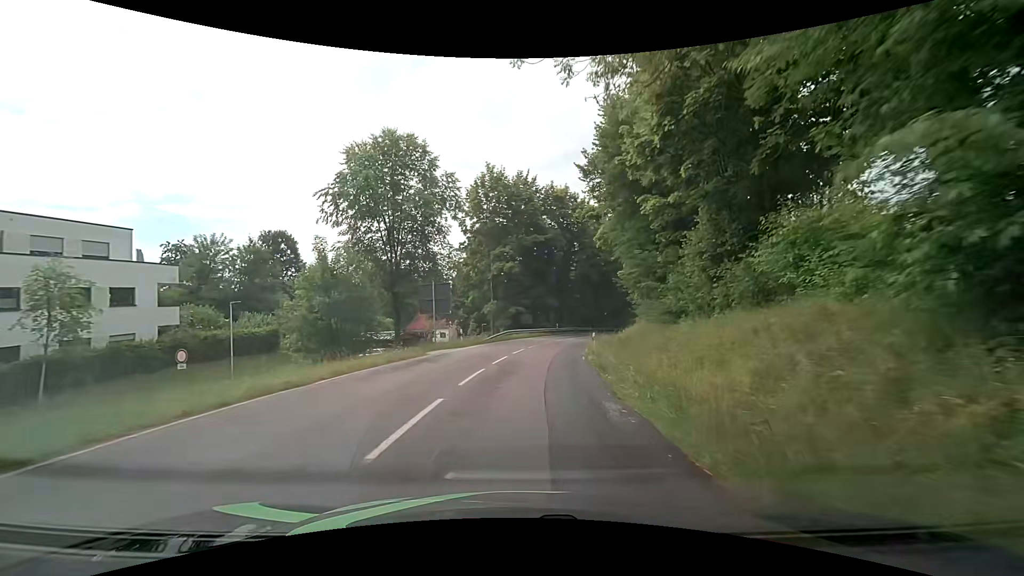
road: tertiary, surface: asphalt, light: Day
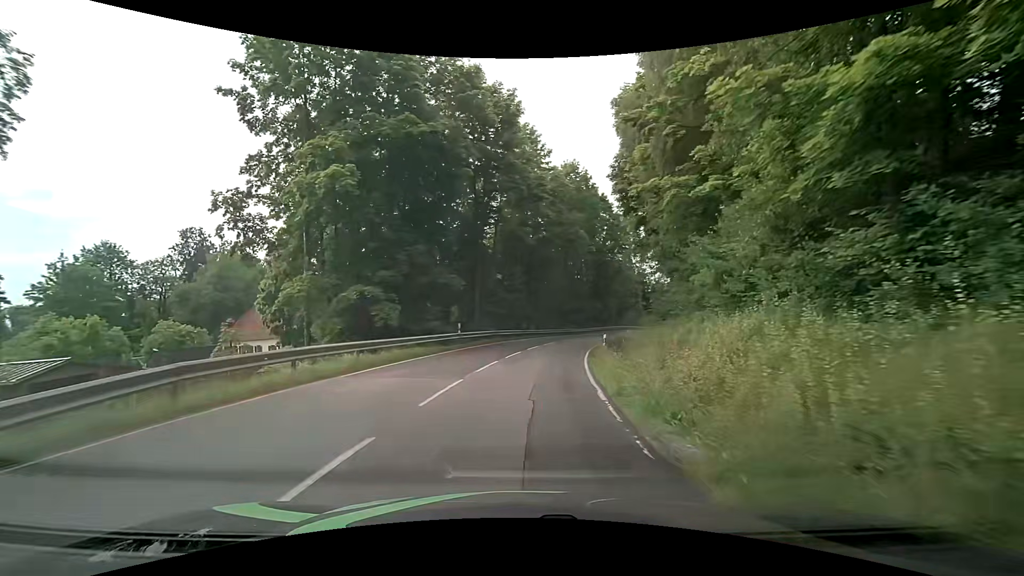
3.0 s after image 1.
(+2.9, +33.3) m; +10°
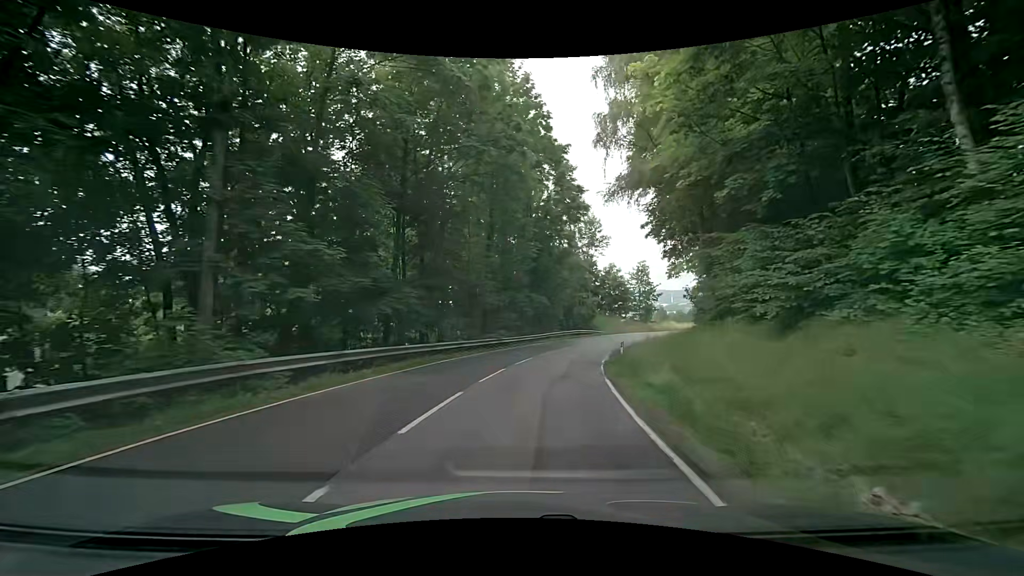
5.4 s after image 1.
(+1.8, +26.1) m; +9°
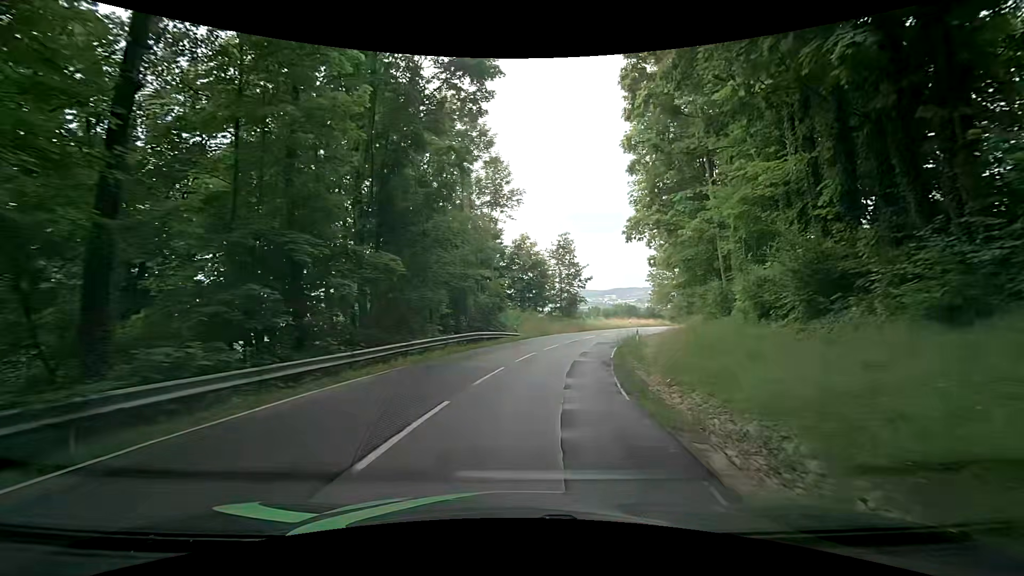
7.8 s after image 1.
(+2.5, +25.8) m; +11°
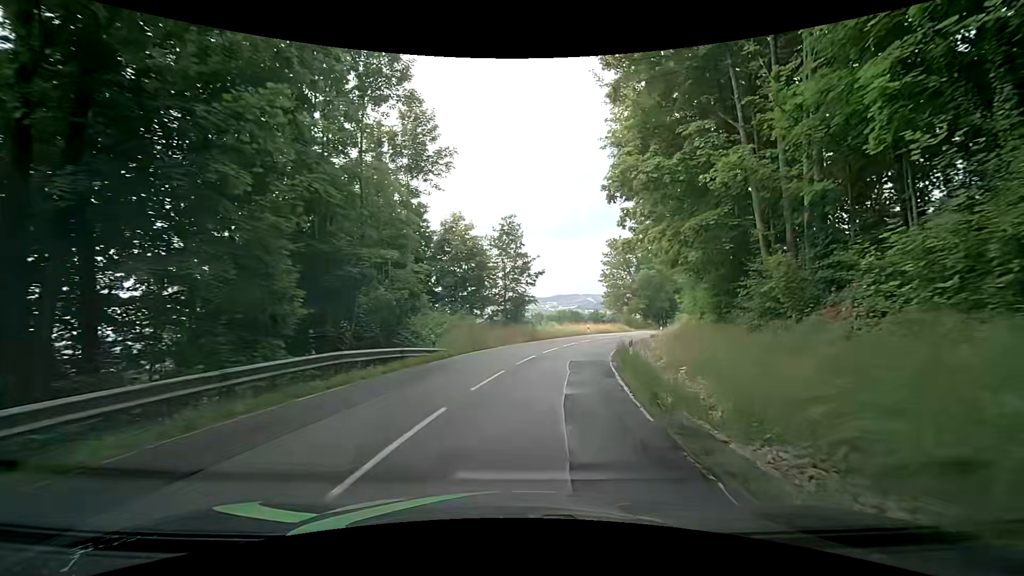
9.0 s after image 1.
(+0.8, +12.9) m; +7°
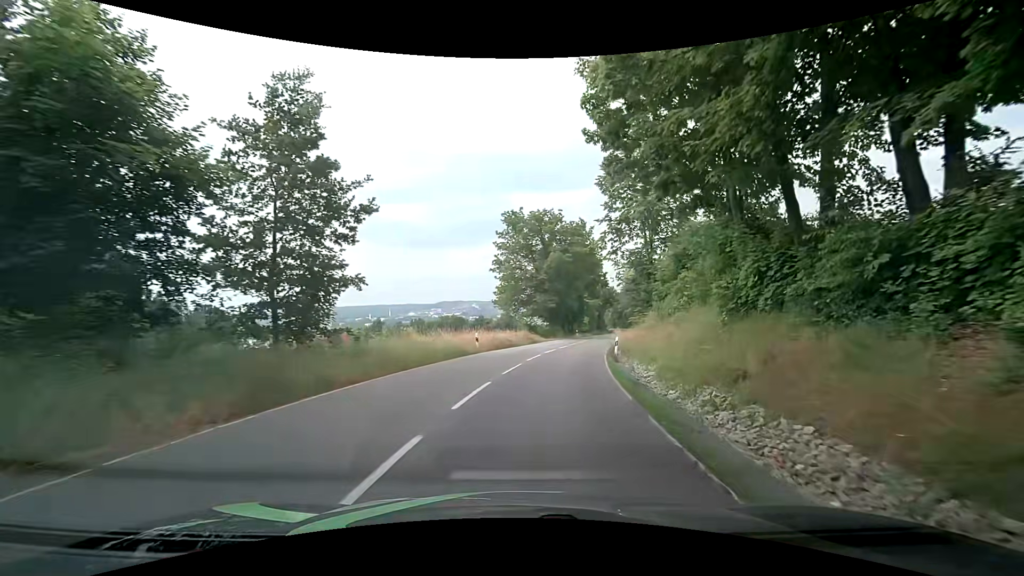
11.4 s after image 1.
(+2.8, +26.2) m; +11°
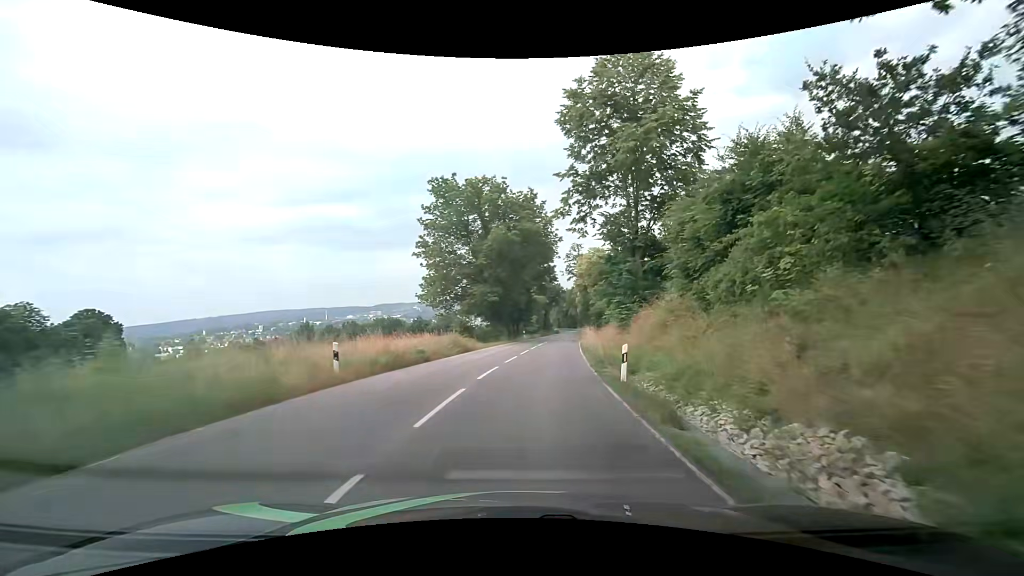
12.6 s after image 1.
(+1.2, +13.7) m; +9°
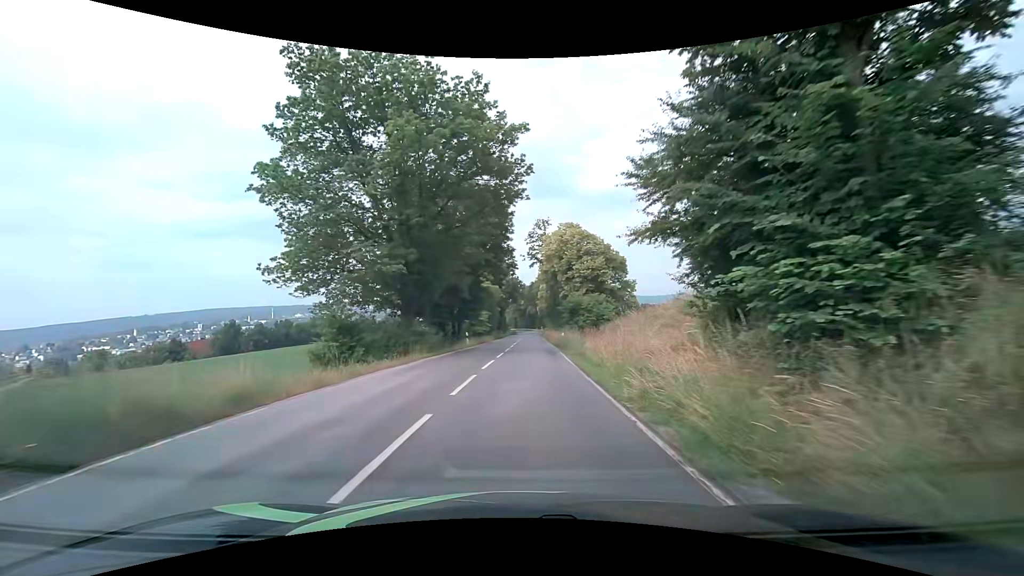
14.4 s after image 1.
(+0.9, +21.5) m; +4°
(0, +10) (0, +20) (+1, +30) (+1, +40) (+2, +50) (+2, +60) (+2, +70) (+3, +80) (+3, +90) (+3, +100) m
